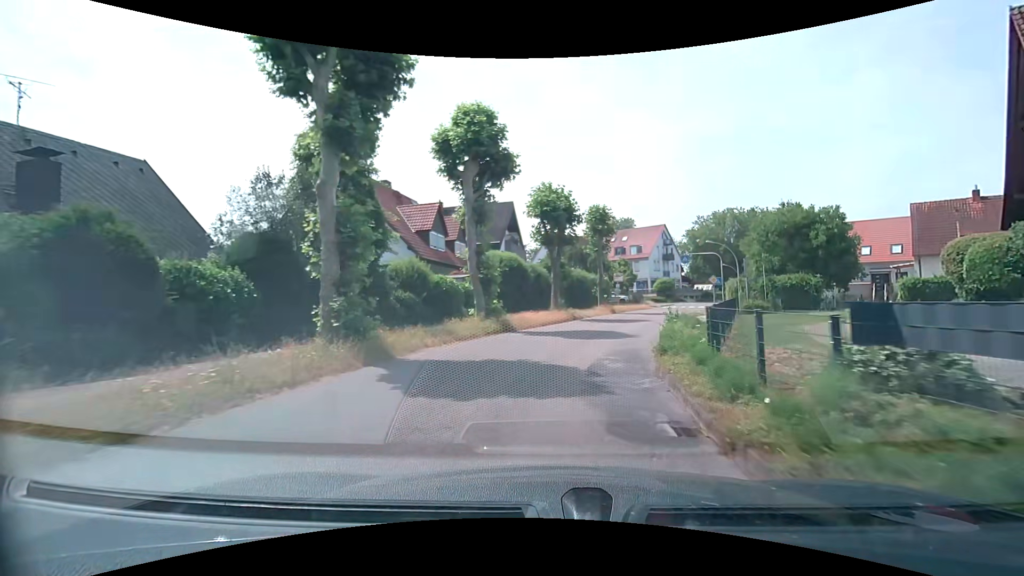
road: tertiary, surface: asphalt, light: Day
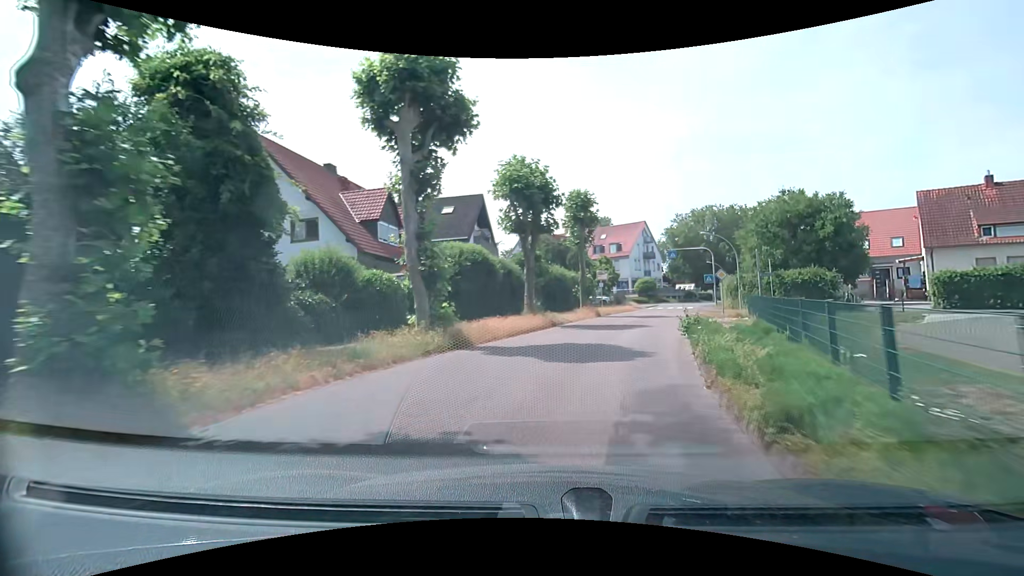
(0.0, +6.1) m; +2°
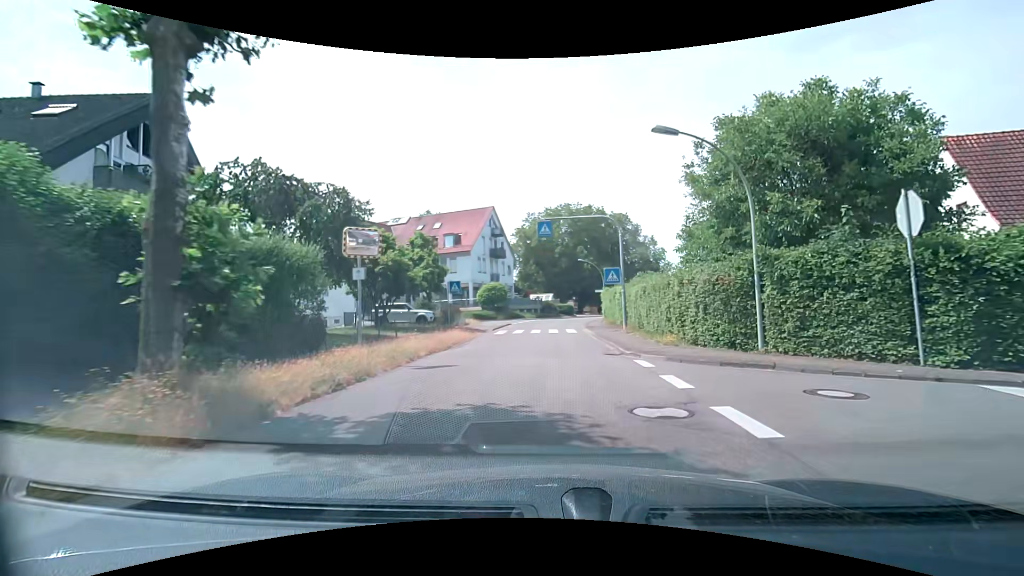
(+4.8, +27.1) m; +18°
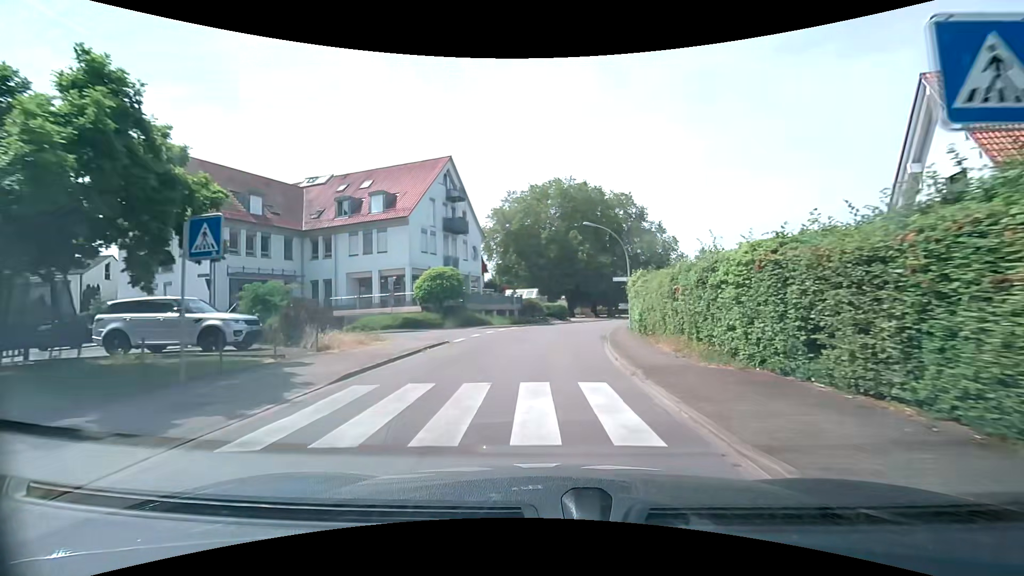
(+0.4, +22.3) m; +2°
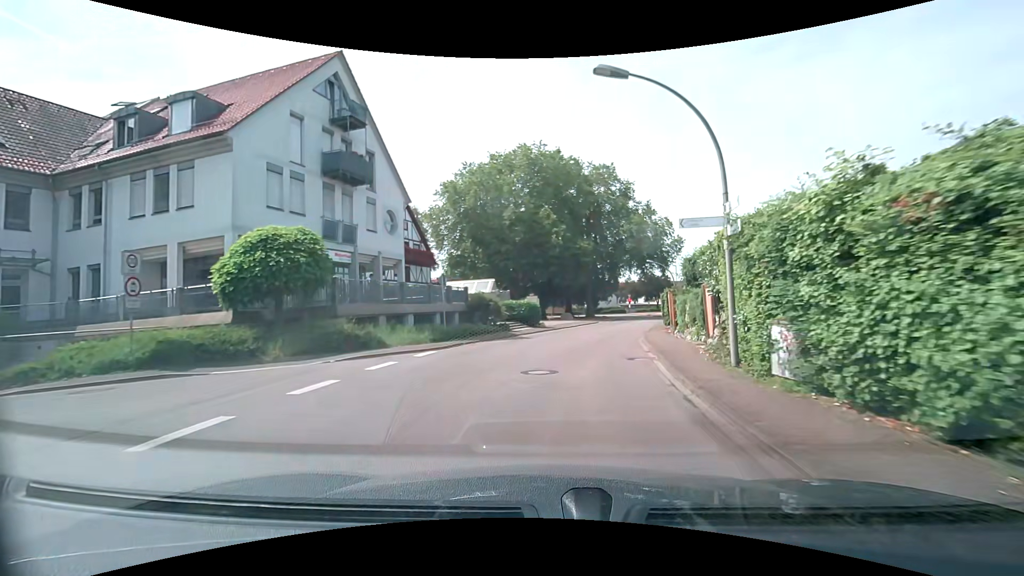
(+0.4, +18.4) m; +3°
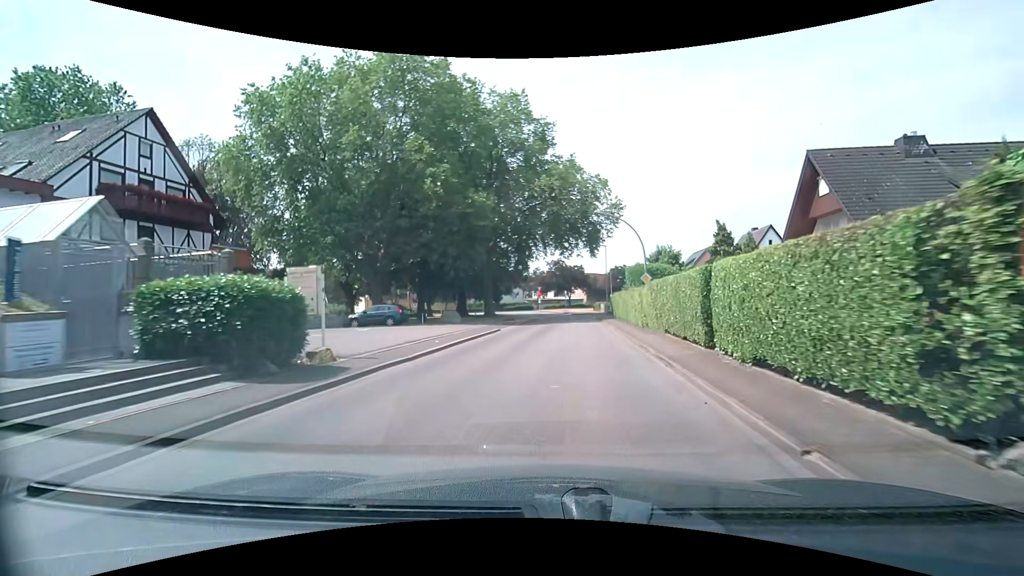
(+2.4, +24.4) m; +11°
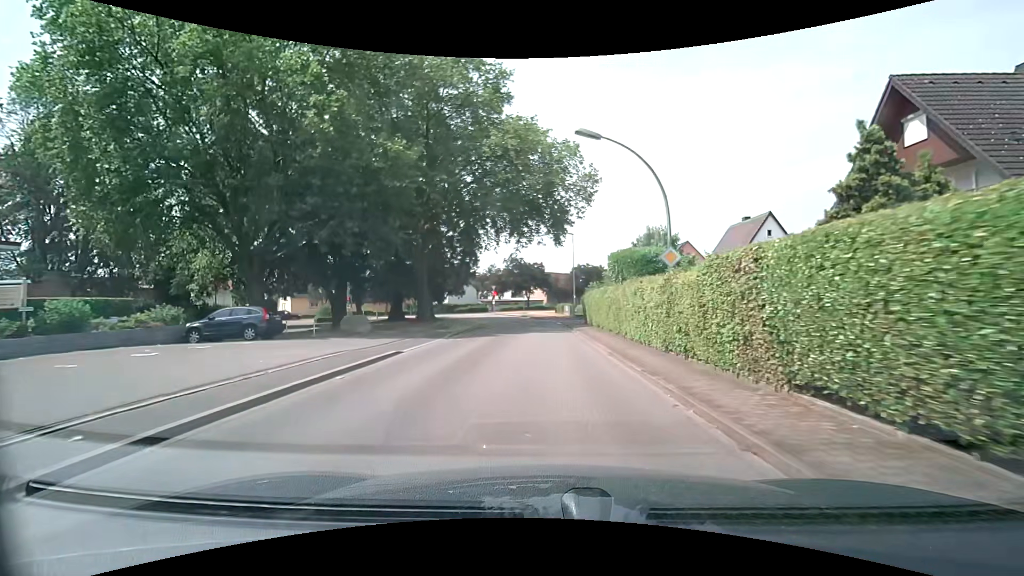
(+0.5, +12.0) m; +5°
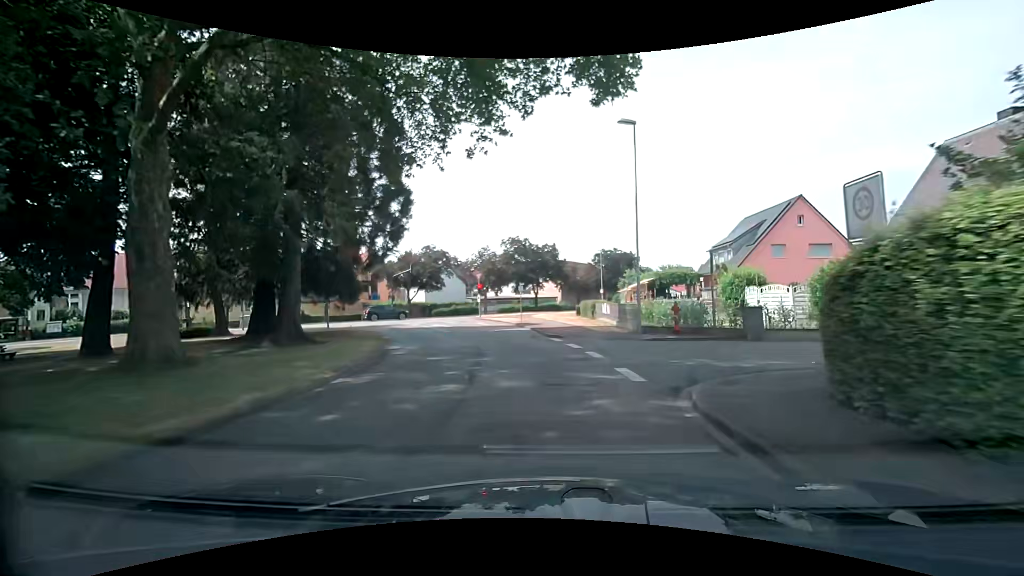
(-0.1, +28.7) m; -1°
